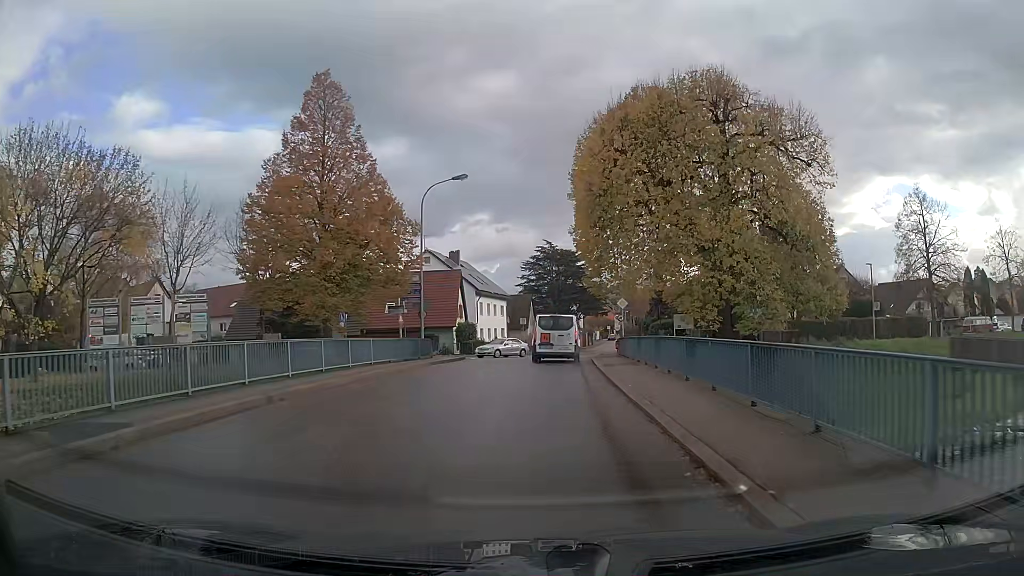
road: tertiary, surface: asphalt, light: Day
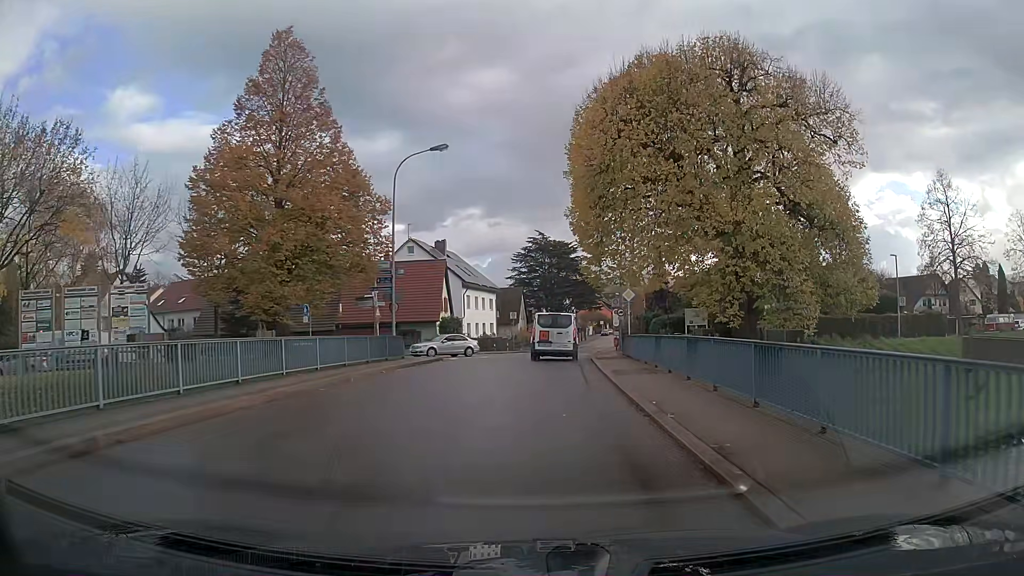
(0.0, +4.8) m; +1°
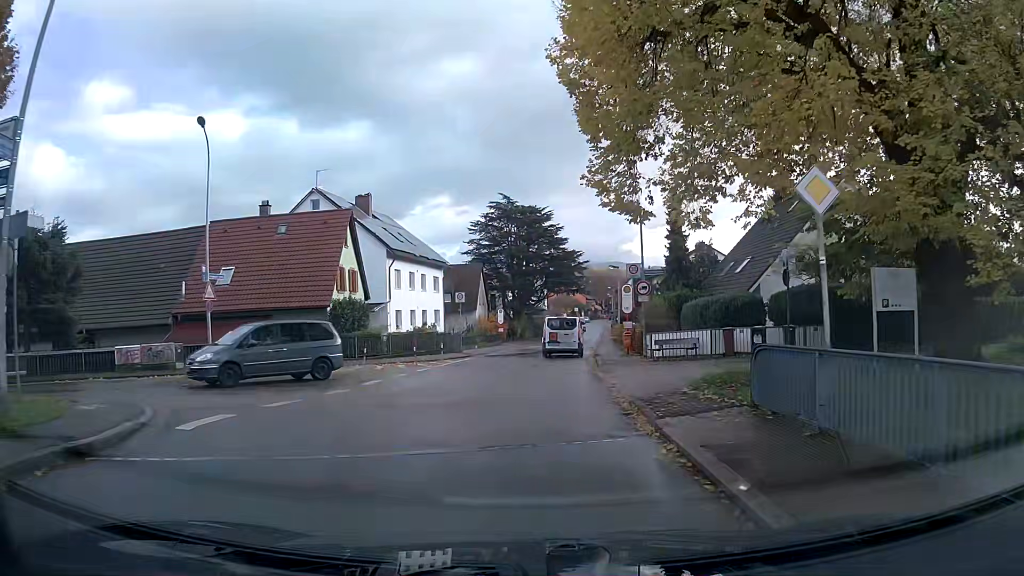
(+0.5, +21.3) m; +2°
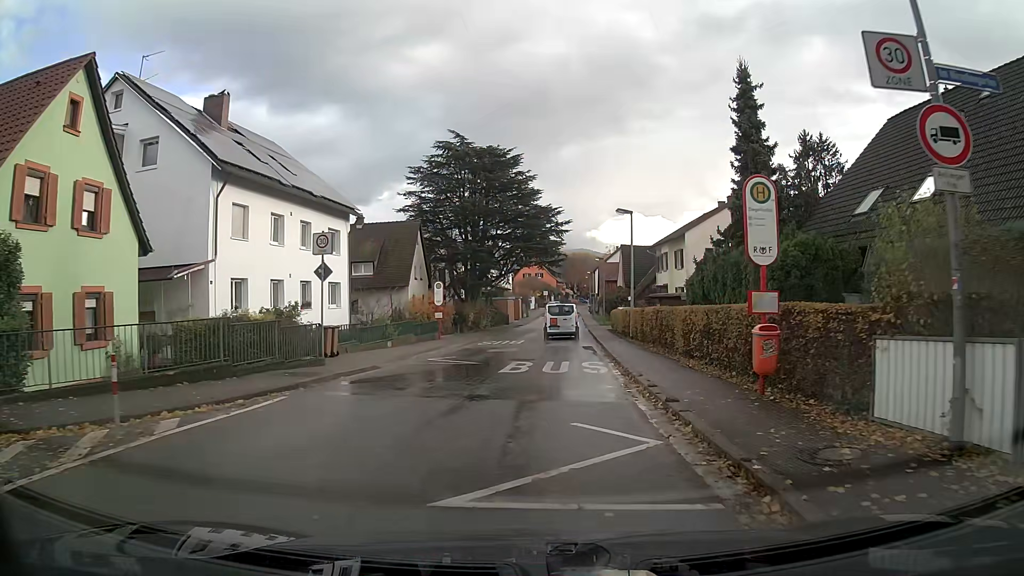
(+0.5, +21.8) m; +3°
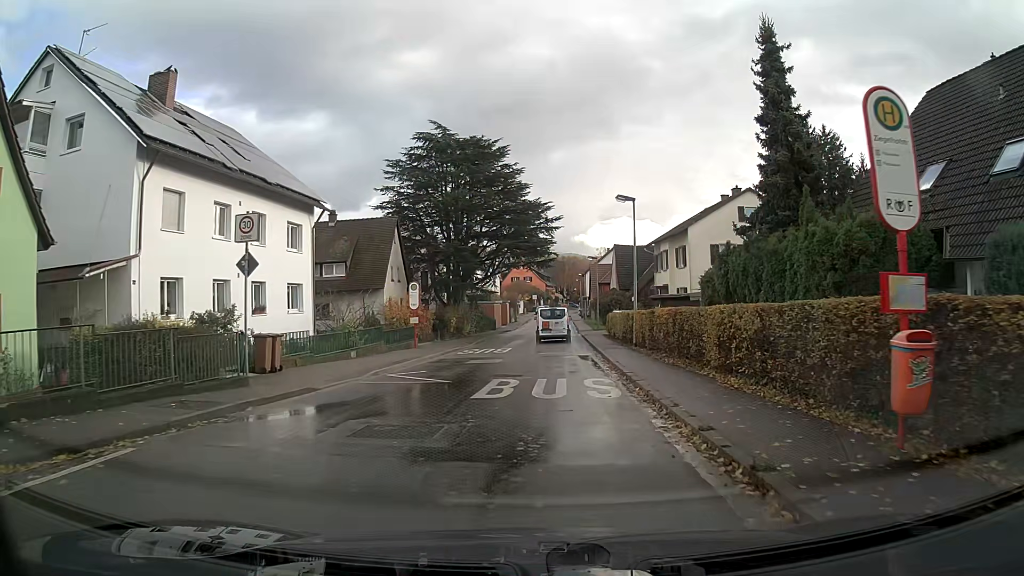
(0.0, +4.4) m; +1°
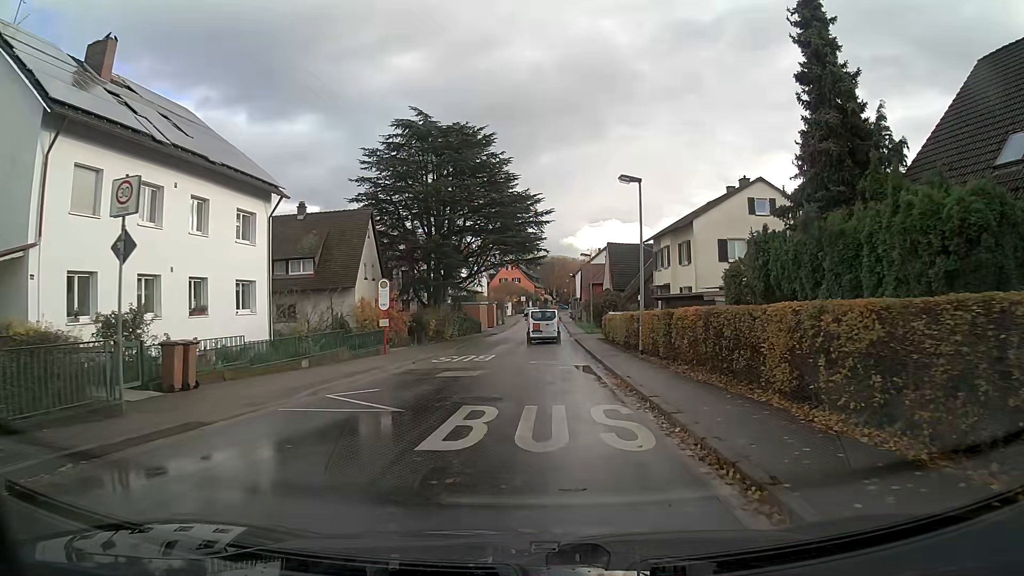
(0.0, +4.4) m; +1°
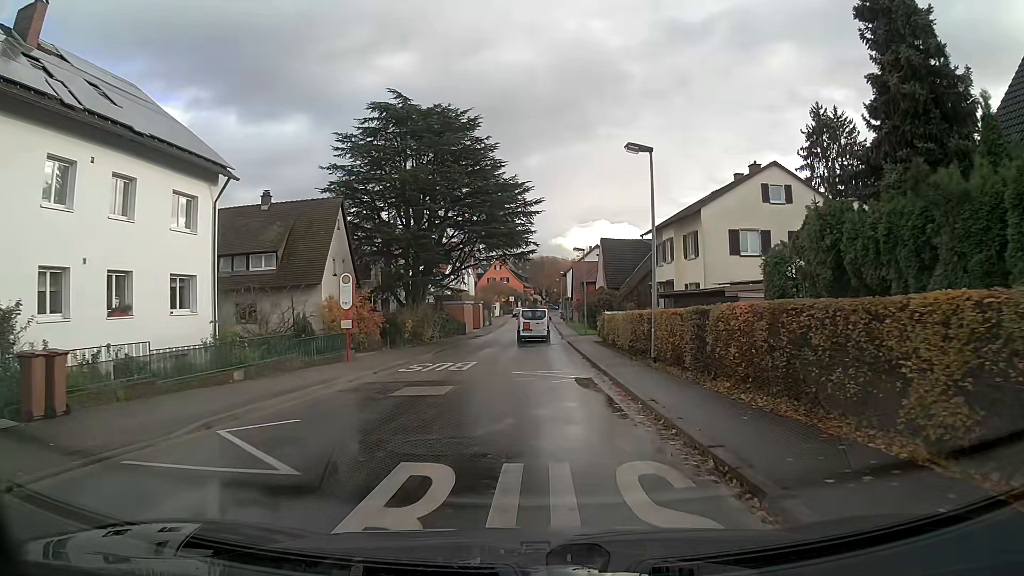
(0.0, +4.4) m; +1°
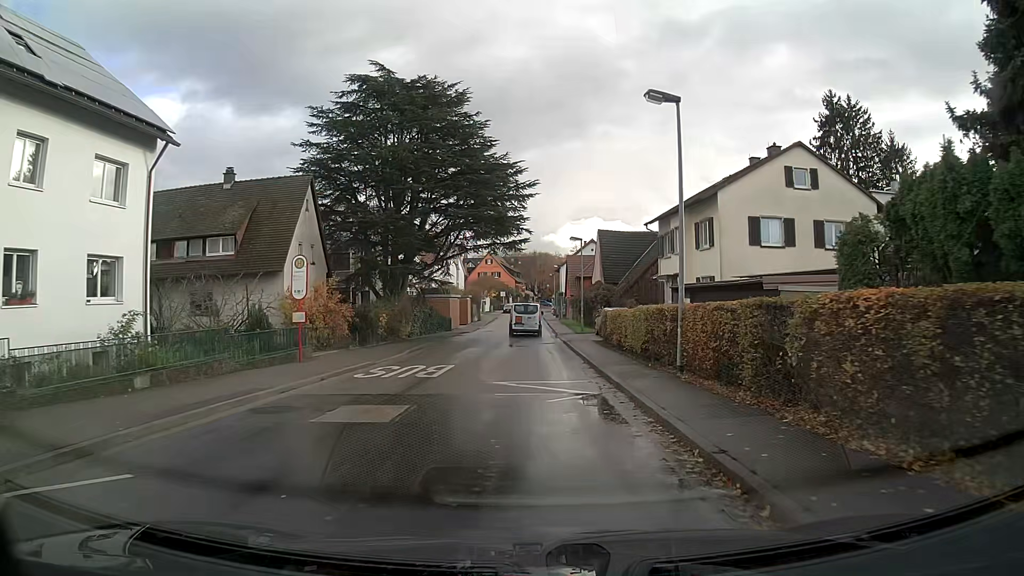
(0.0, +4.4) m; 0°
(0, +10) (0, +20) (0, +30) (0, +40) (0, +50) (0, +60) (0, +70) (0, +80) (0, +90) (0, +100) m
